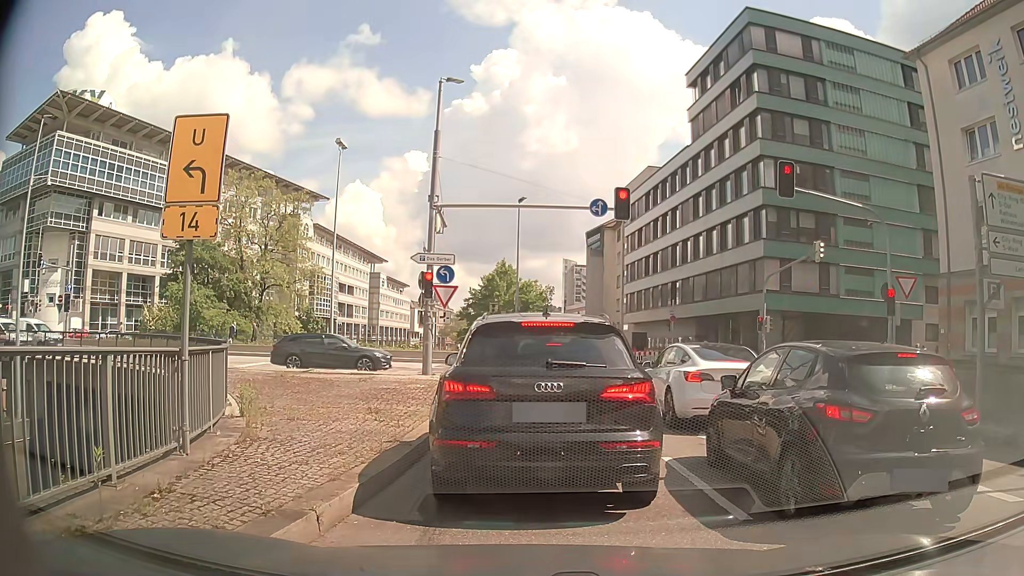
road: primary_link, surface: asphalt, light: Day
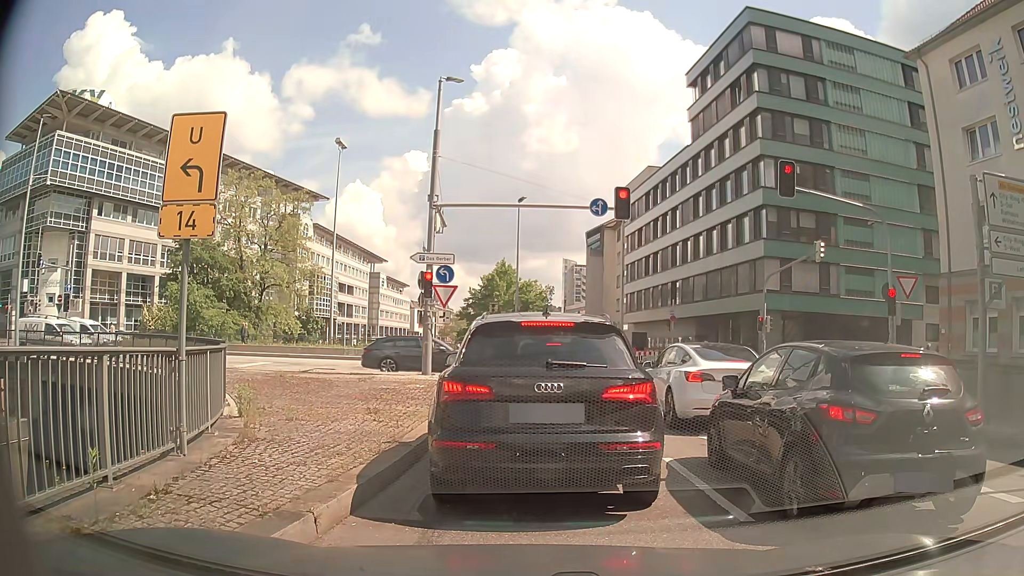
(0.0, +0.1) m; 0°
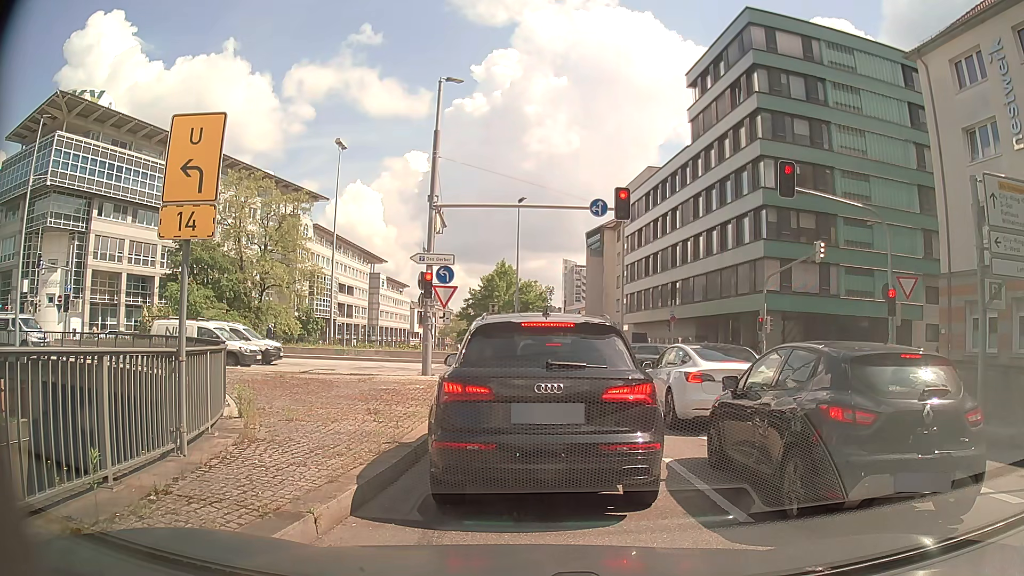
(0.0, 0.0) m; 0°
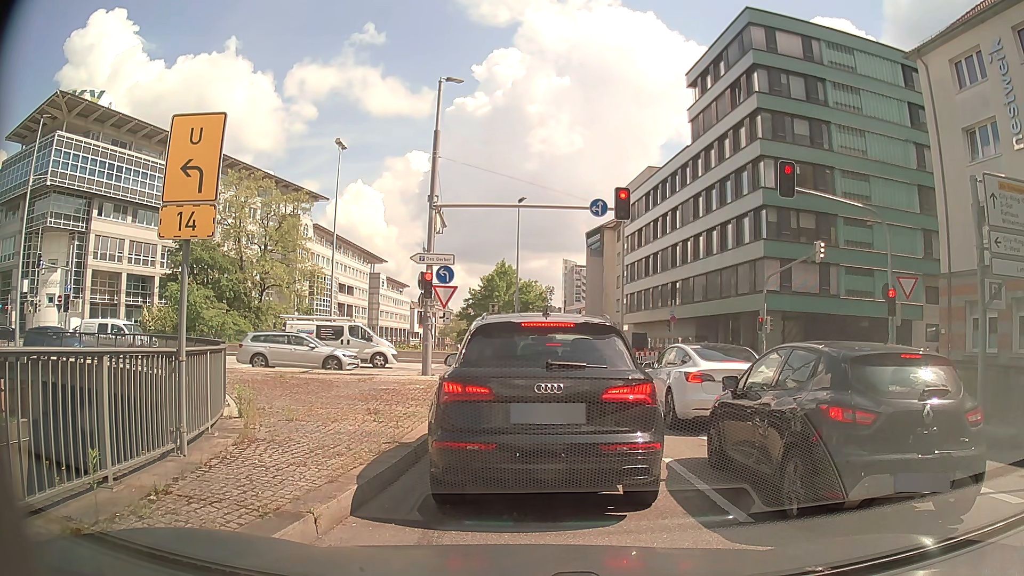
(0.0, 0.0) m; 0°
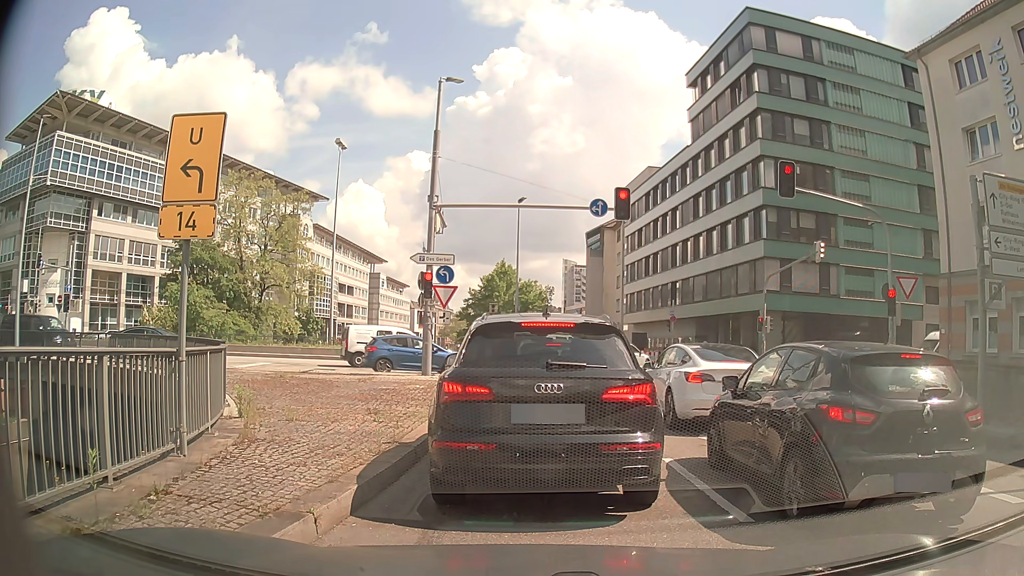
(0.0, 0.0) m; 0°
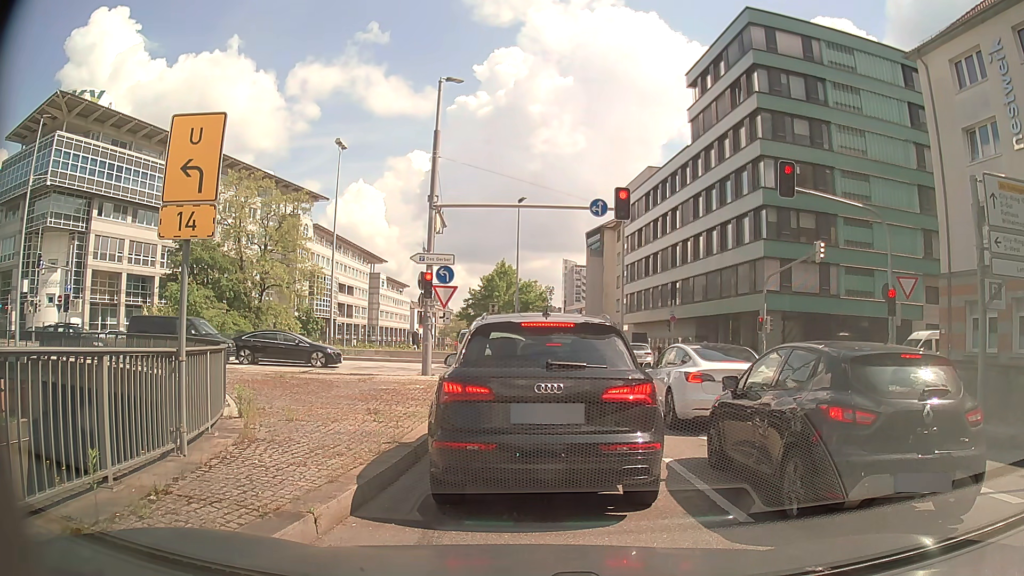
(0.0, 0.0) m; 0°
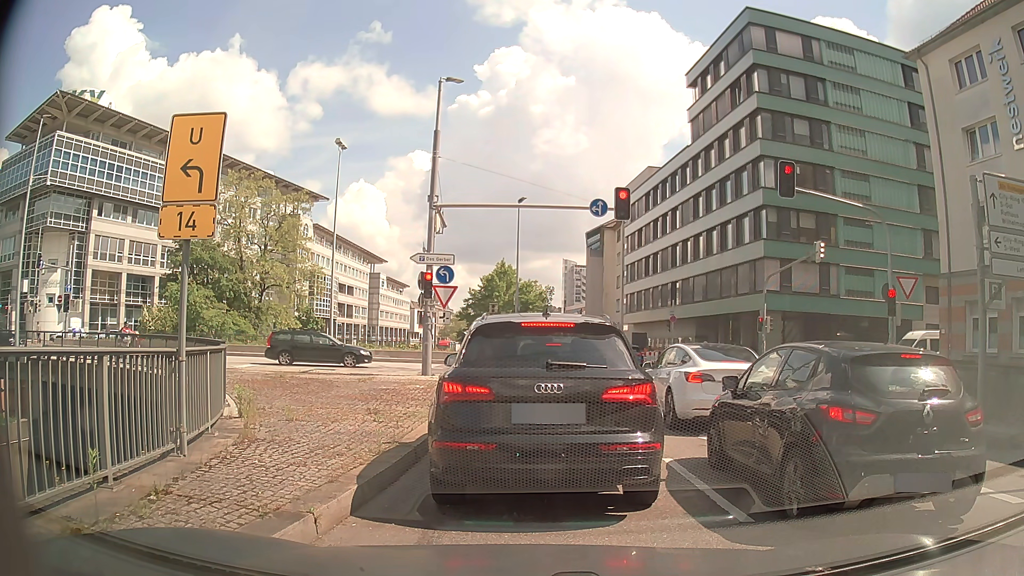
(0.0, 0.0) m; 0°
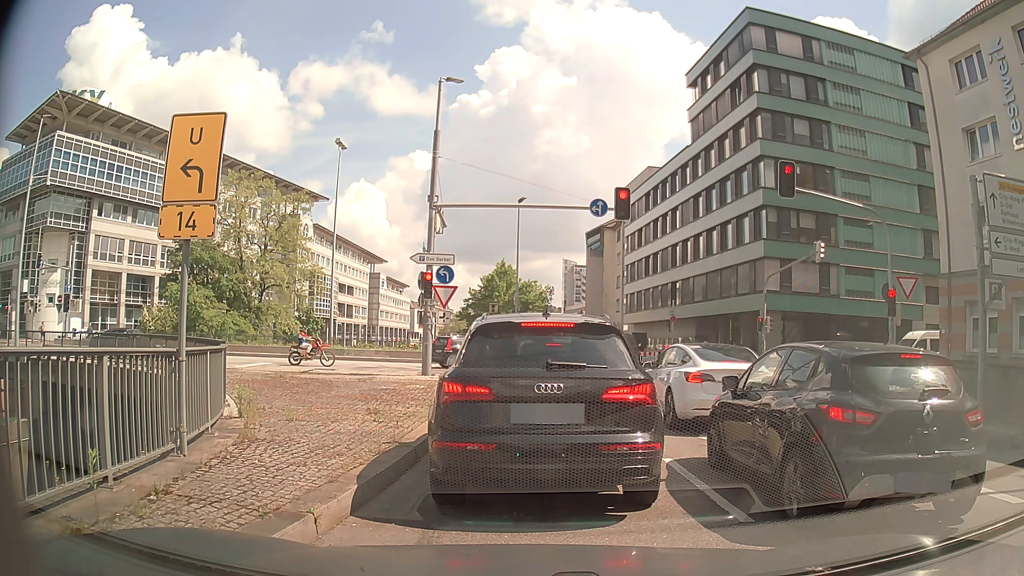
(0.0, 0.0) m; 0°
